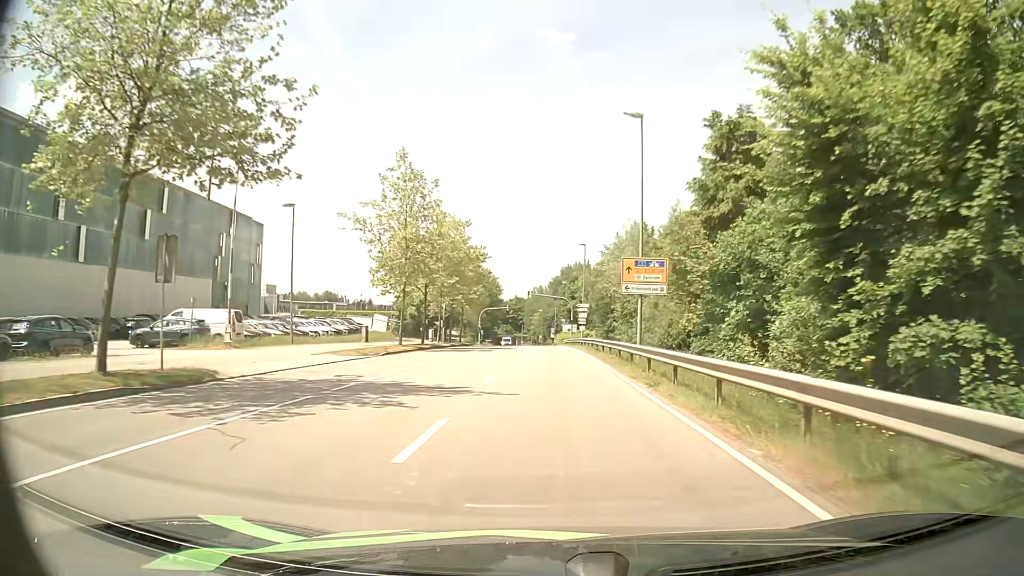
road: secondary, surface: asphalt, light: Day
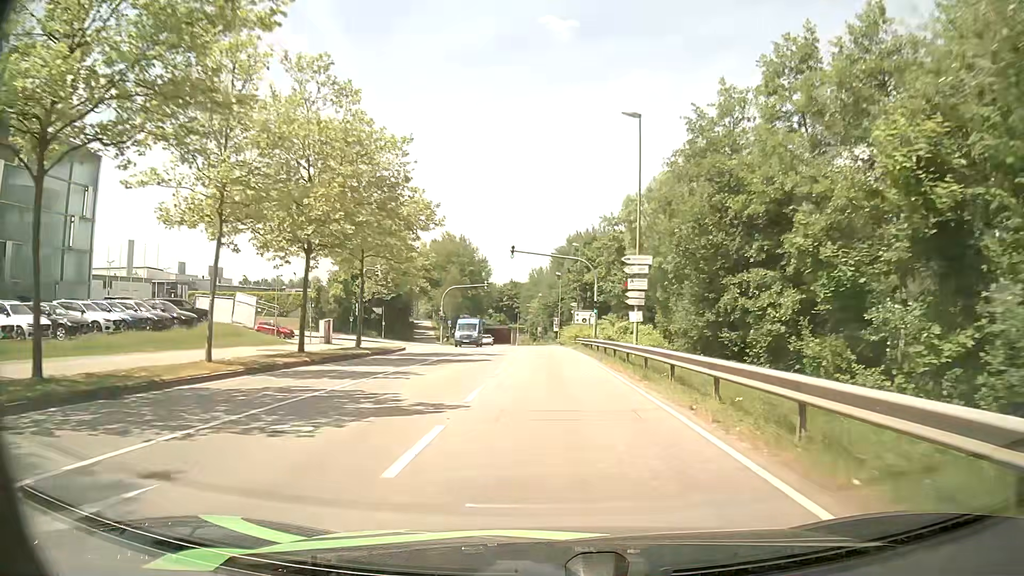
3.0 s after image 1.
(+0.2, +40.0) m; 0°
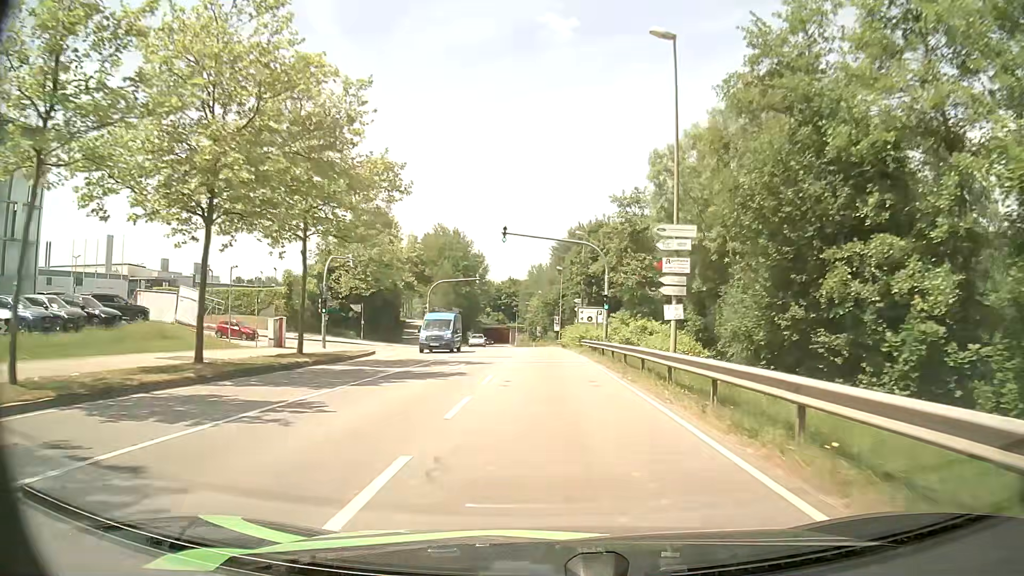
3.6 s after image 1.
(0.0, +8.1) m; 0°
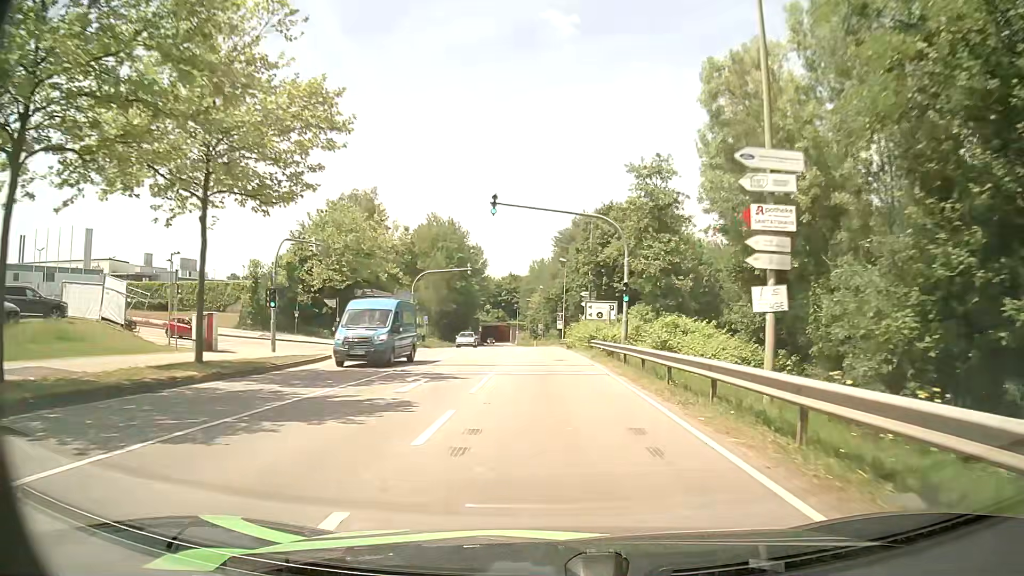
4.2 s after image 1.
(0.0, +8.2) m; 0°
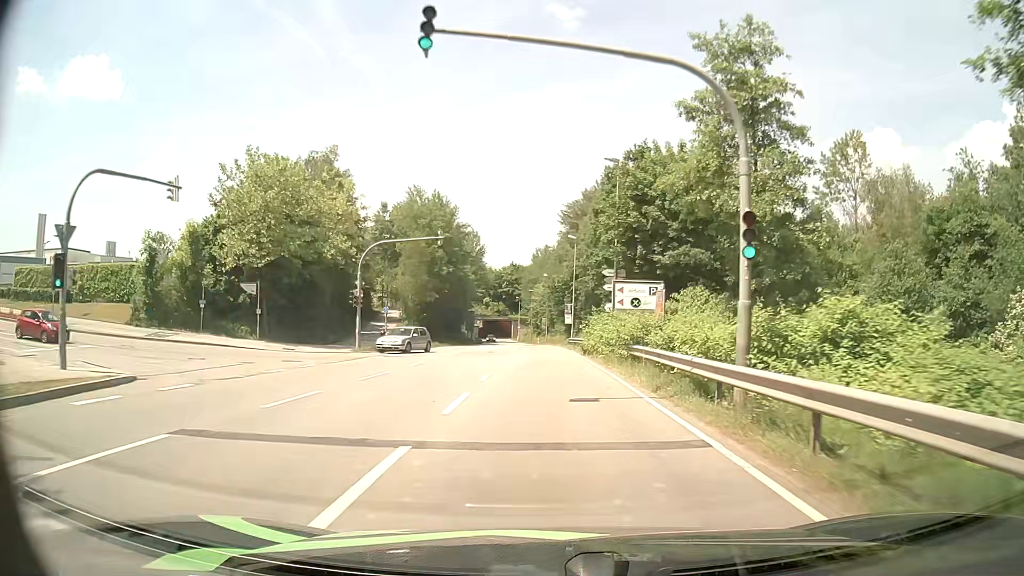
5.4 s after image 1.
(-0.1, +16.6) m; -1°
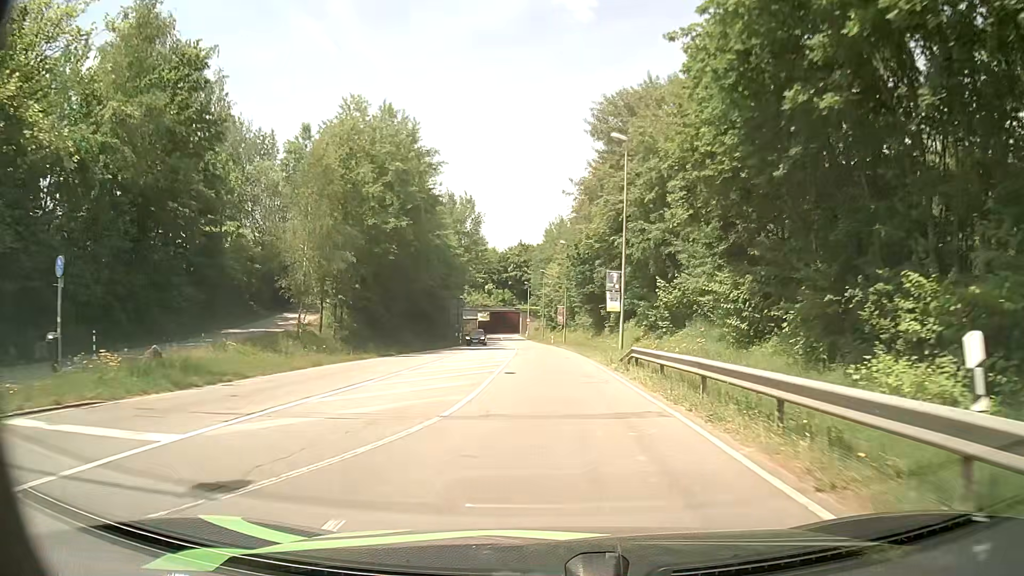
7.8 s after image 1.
(-0.3, +32.8) m; -1°
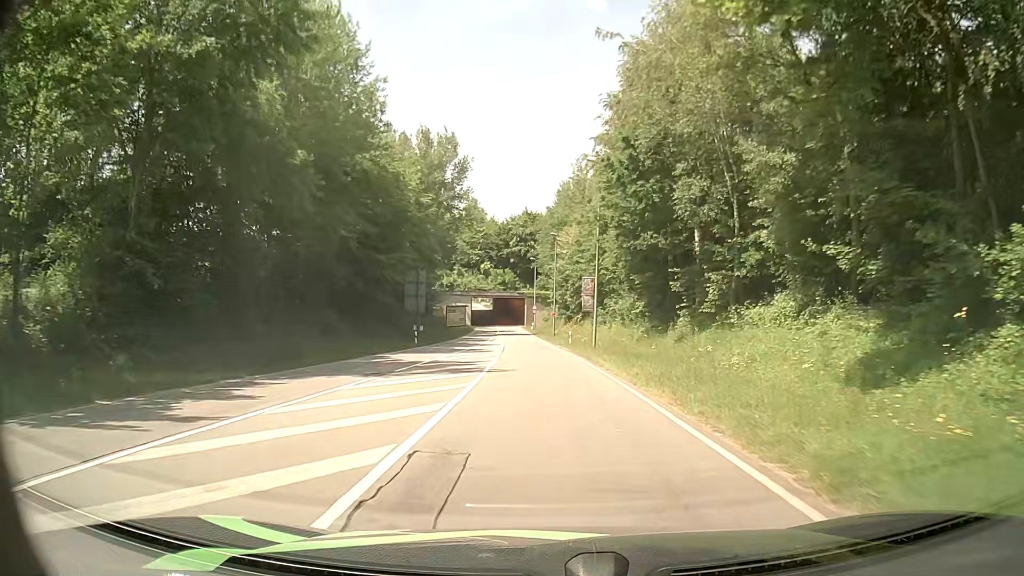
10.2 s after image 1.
(-0.3, +31.2) m; -1°
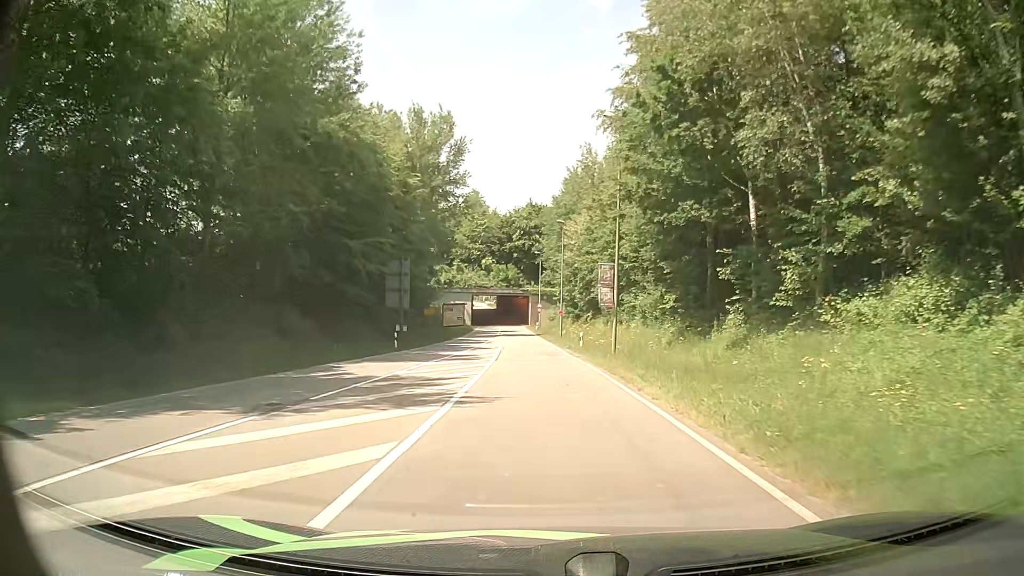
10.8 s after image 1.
(-0.1, +7.8) m; -1°
(0, +10) (0, +20) (-1, +30) (-1, +40) (-2, +50) (-2, +60) (-3, +70) (-4, +80) (-4, +90) (-5, +100) m
